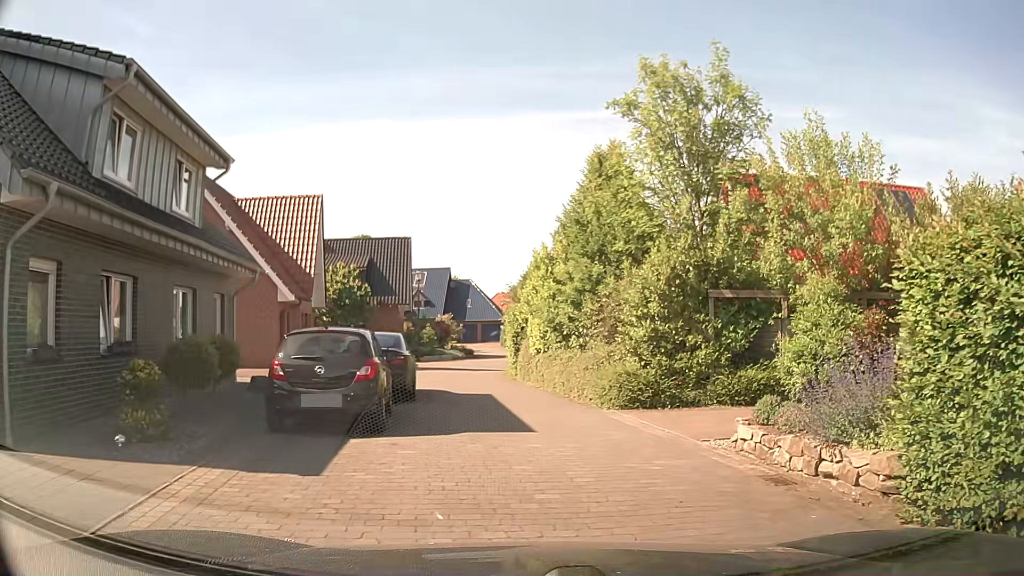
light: Day
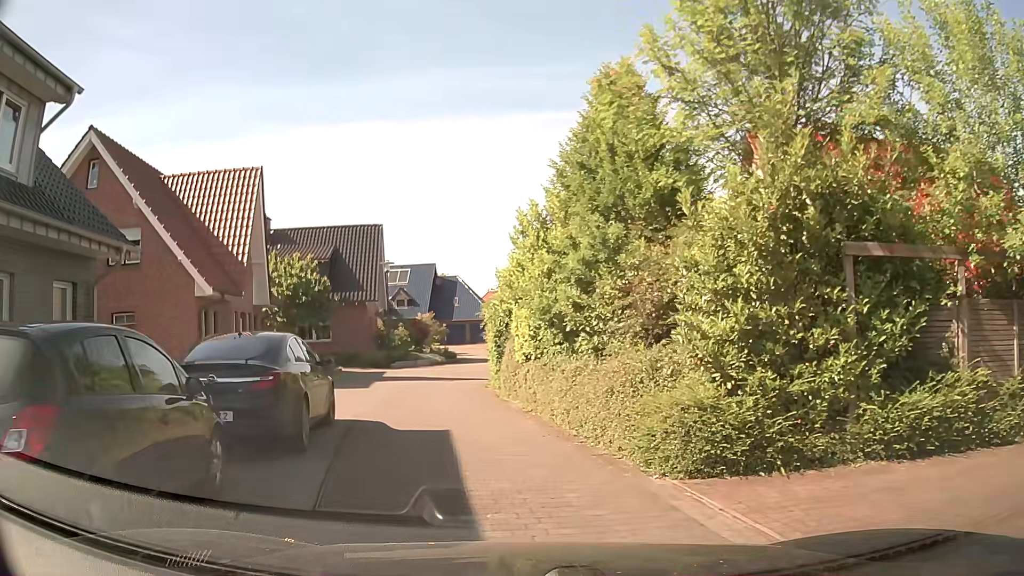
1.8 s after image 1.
(+0.2, +6.5) m; +1°
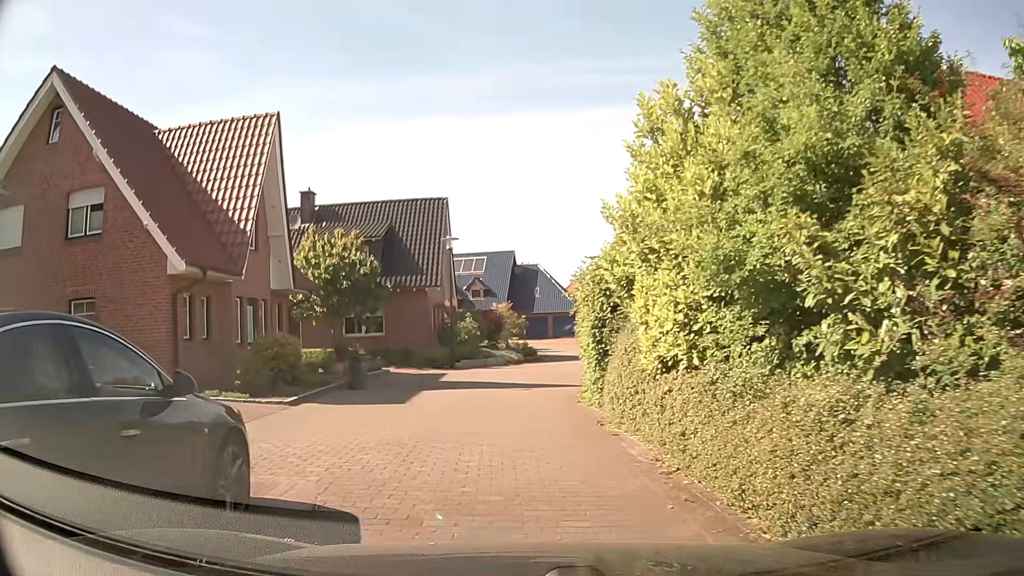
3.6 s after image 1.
(-0.4, +6.5) m; -6°
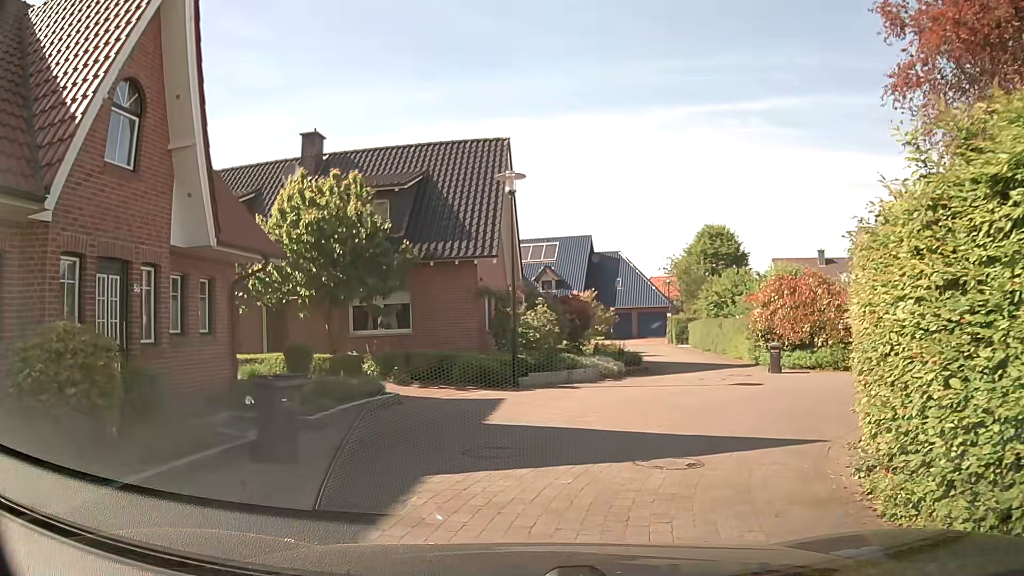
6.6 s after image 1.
(-1.0, +10.8) m; -6°
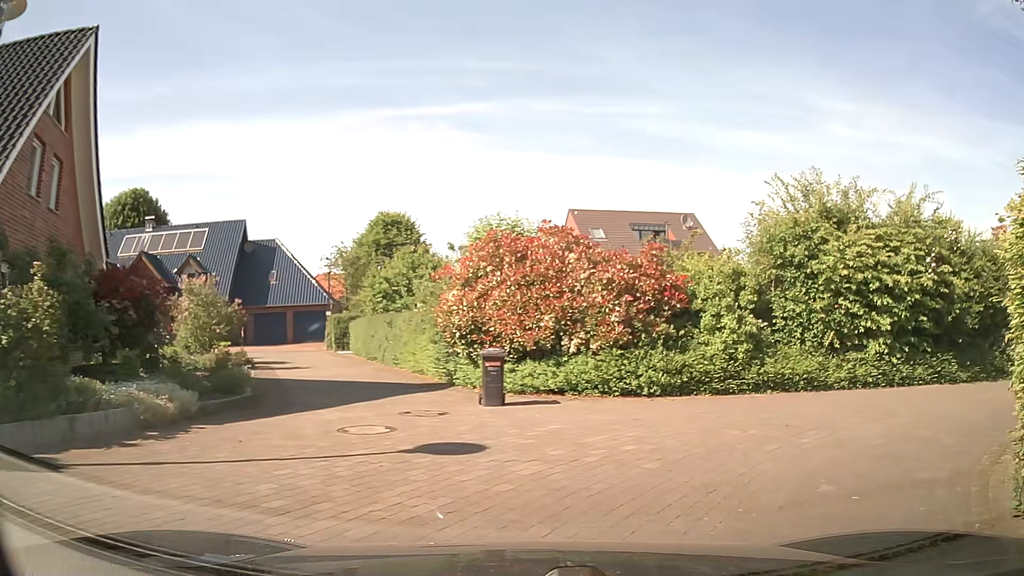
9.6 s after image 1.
(+1.8, +10.0) m; +26°
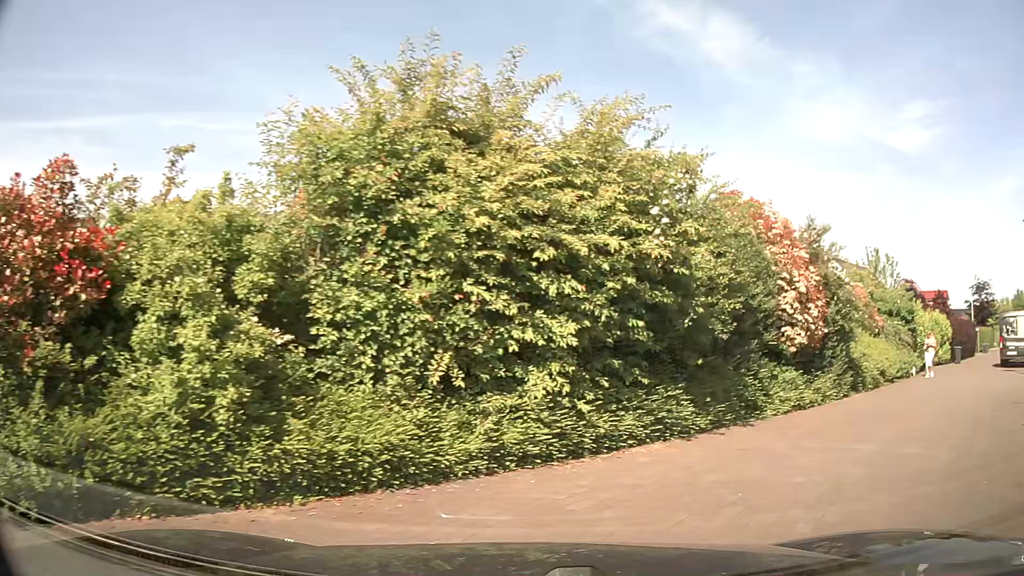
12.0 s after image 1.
(+2.1, +7.4) m; +34°
